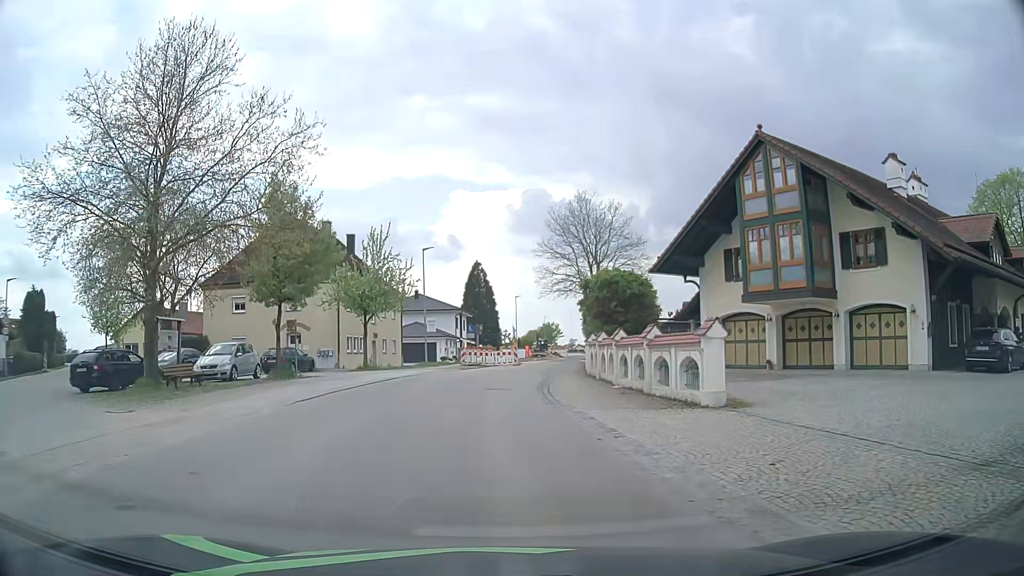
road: tertiary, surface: asphalt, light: Day
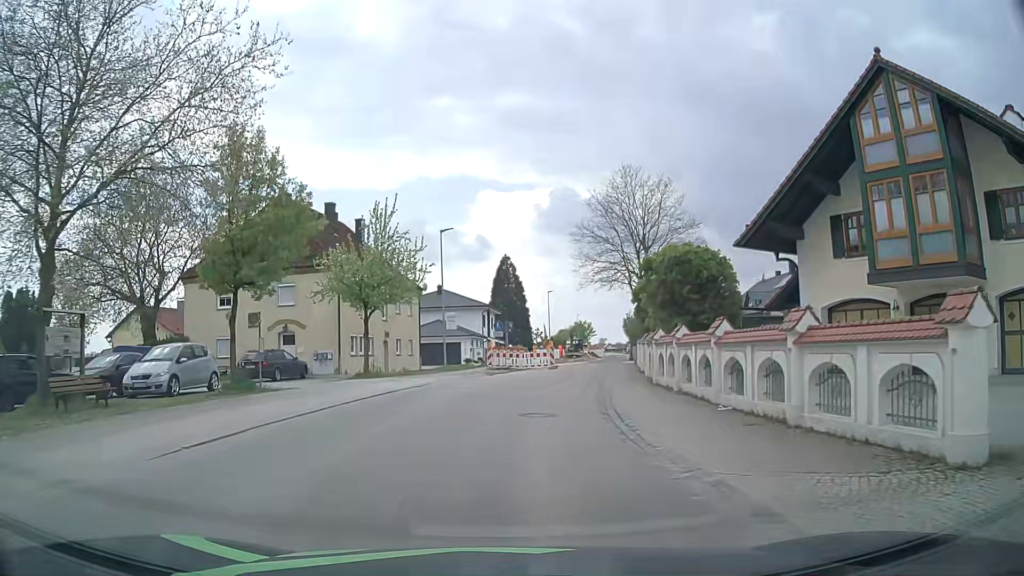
(-0.3, +7.6) m; -3°
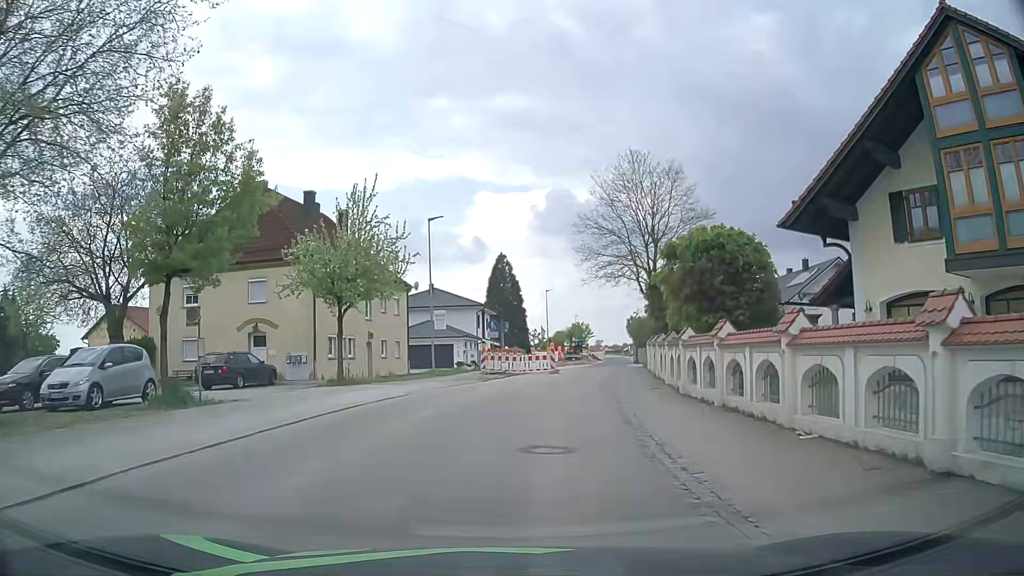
(0.0, +4.1) m; +1°
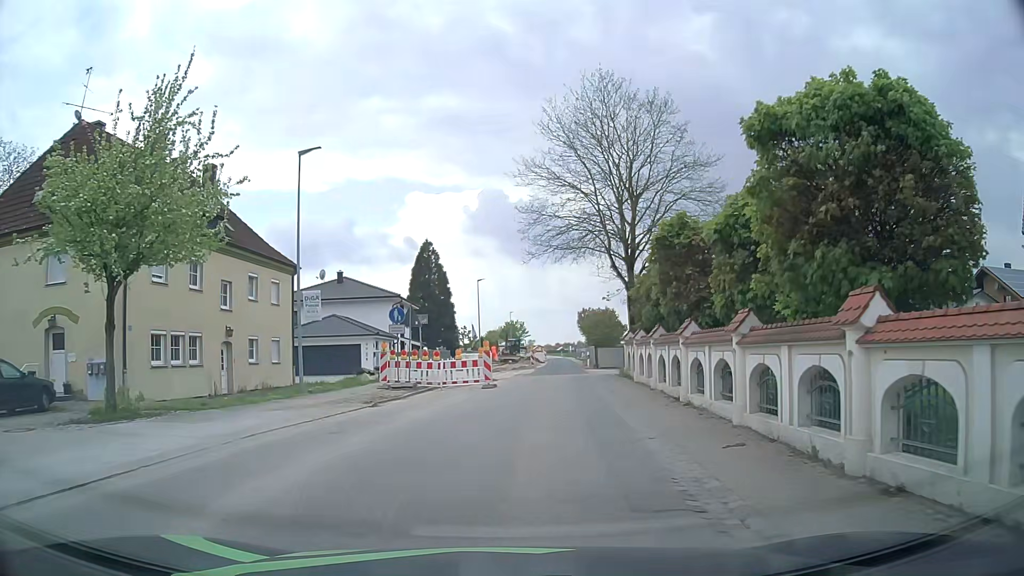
(+0.5, +12.2) m; +6°
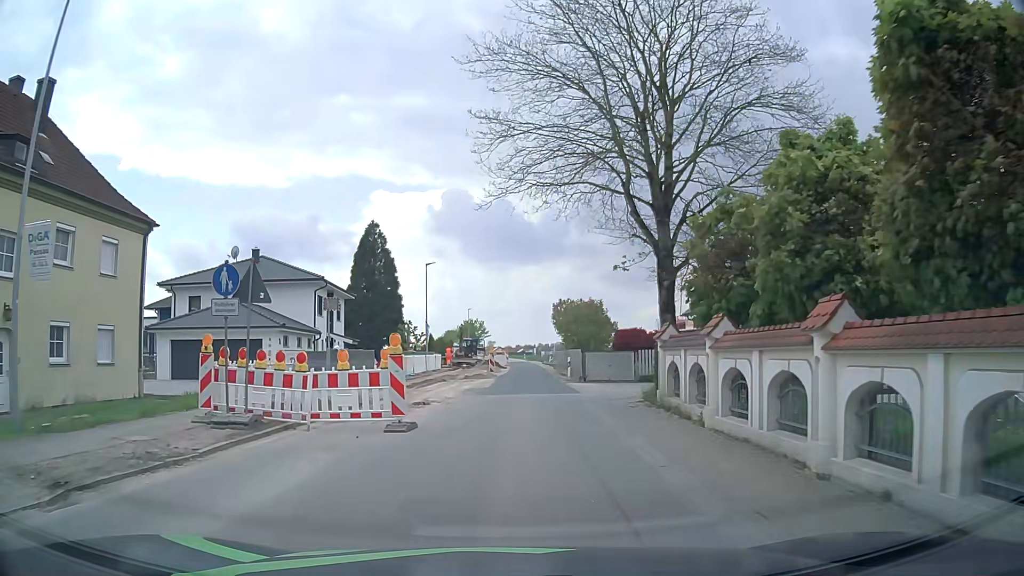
(+0.4, +12.2) m; +3°
(0, +10) (+1, +20) (+1, +30) (+1, +40) (+2, +50) (+2, +60) (+2, +70) (+2, +80) (+2, +90) (+2, +100) m
